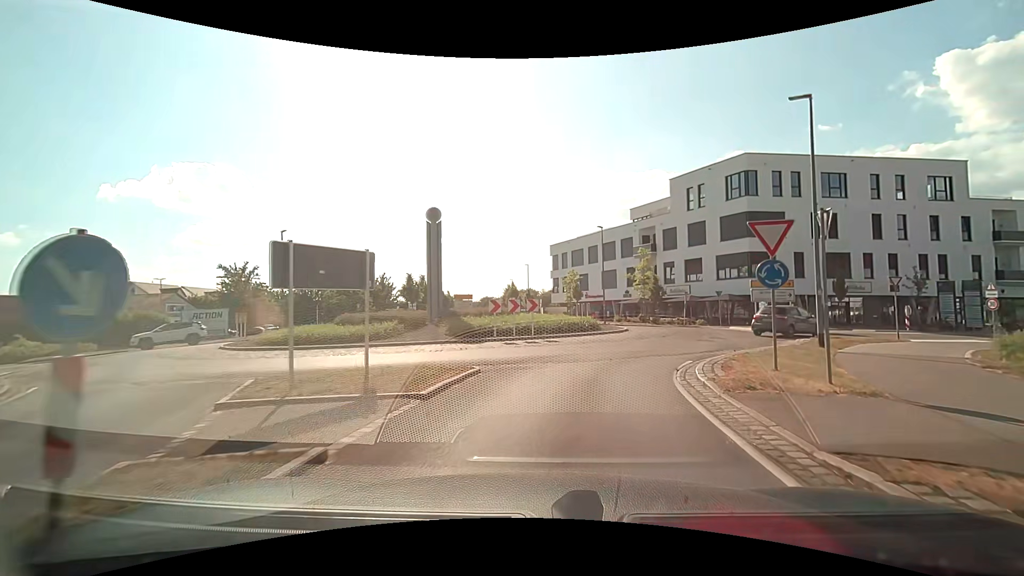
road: tertiary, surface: asphalt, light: Day
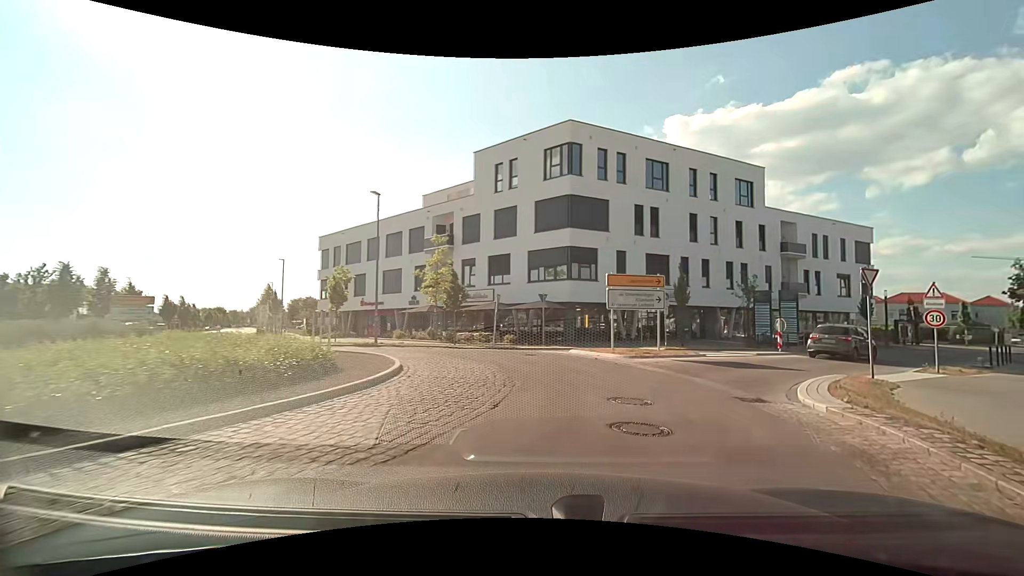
(+2.3, +15.3) m; +21°
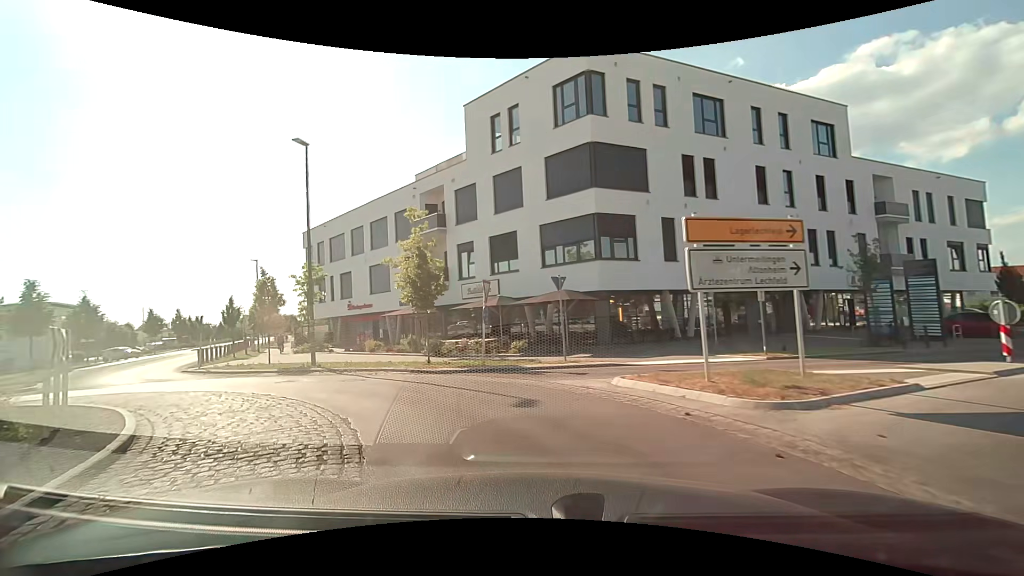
(+1.1, +10.1) m; -1°
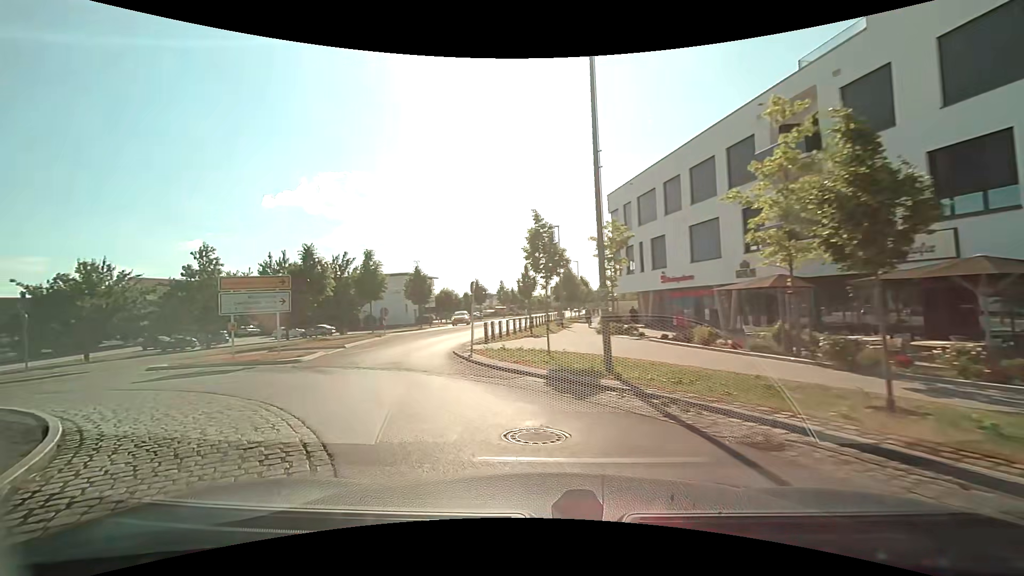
(-2.6, +9.8) m; -31°
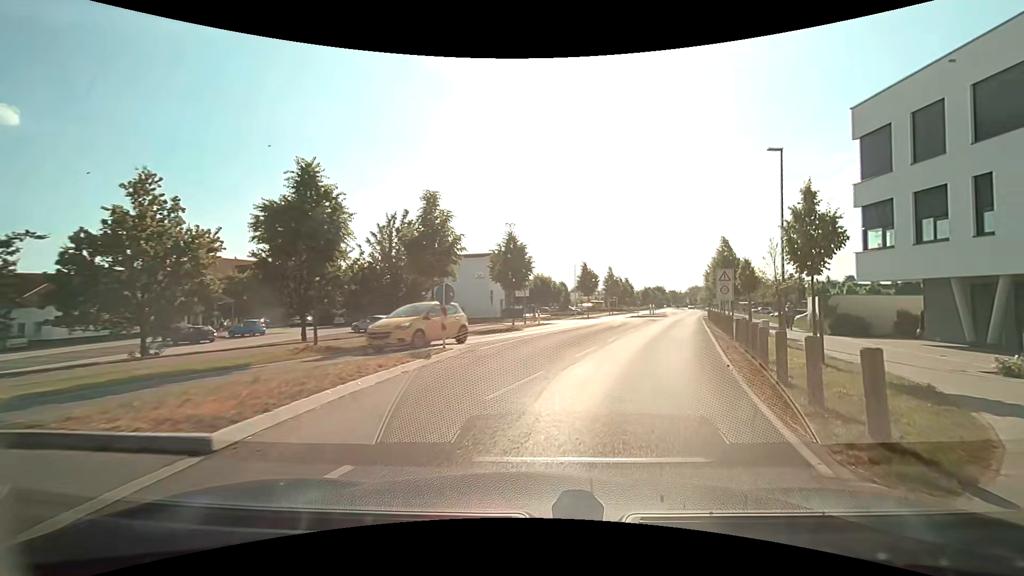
(-5.4, +18.3) m; -12°
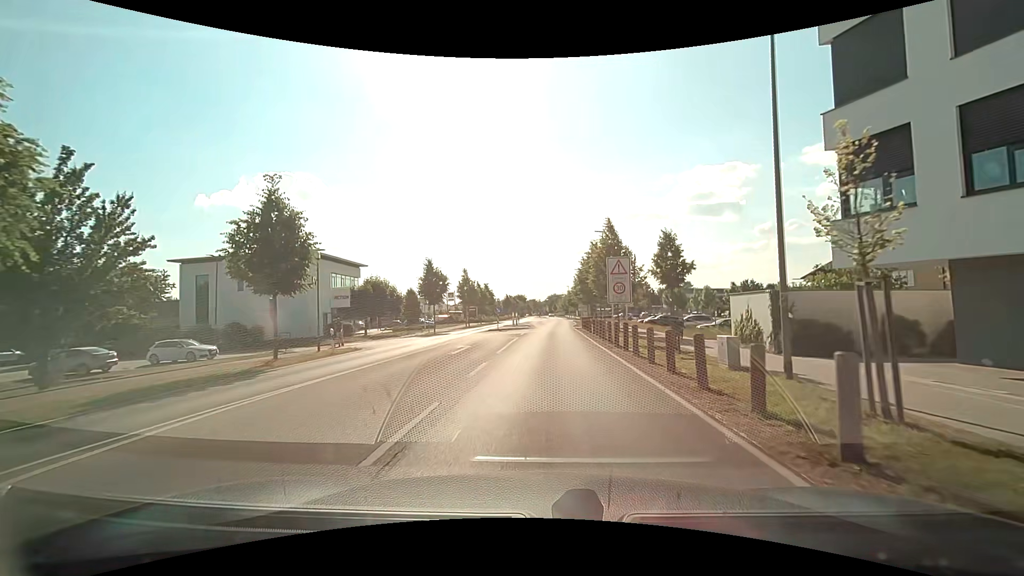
(+2.5, +14.2) m; +16°
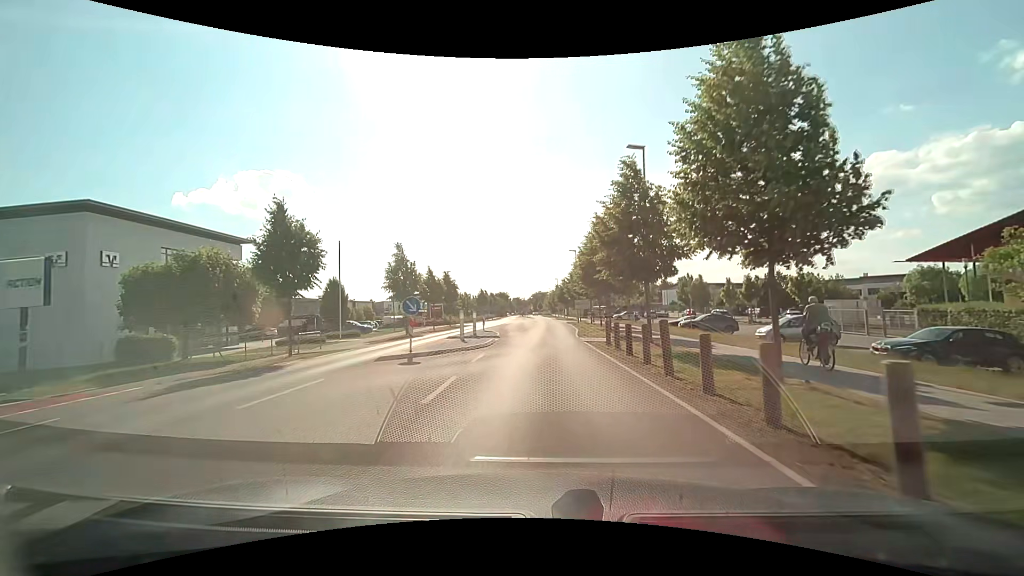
(+0.4, +23.2) m; +2°
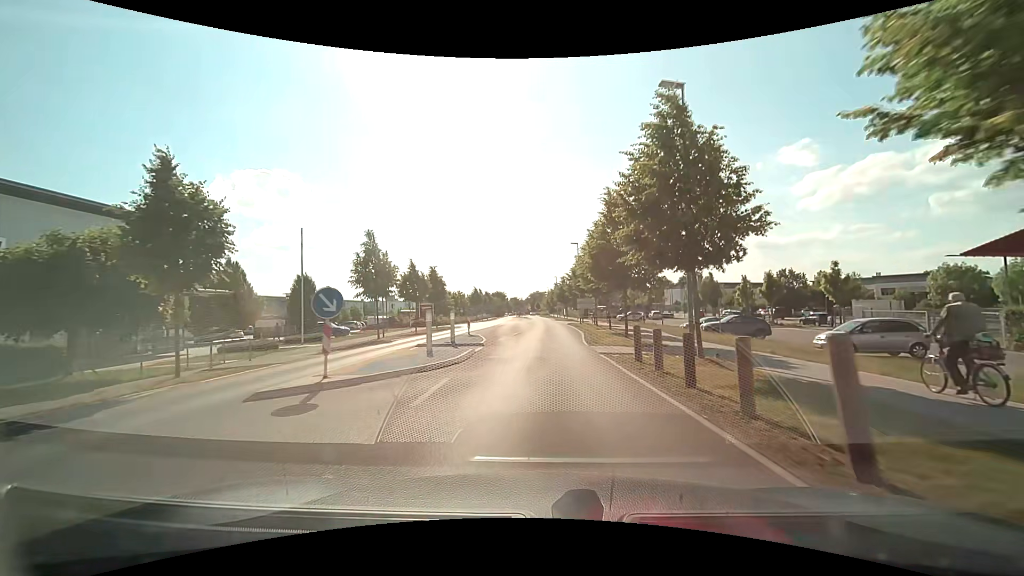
(0.0, +6.3) m; +1°
(0, +10) (0, +20) (0, +30) (0, +40) (0, +50) (0, +60) (0, +70) (0, +80) (0, +90) (0, +100) m
